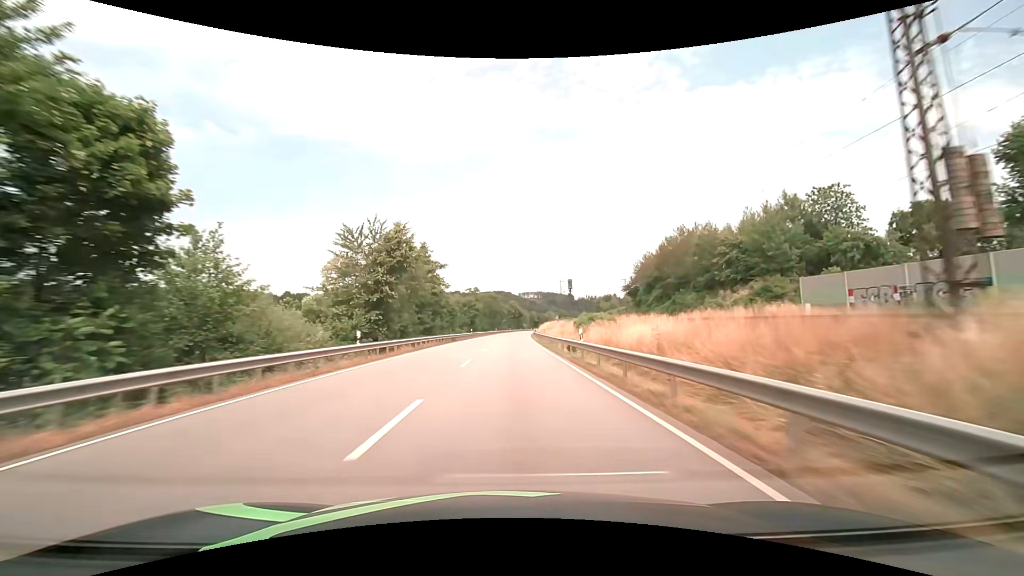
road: primary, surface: asphalt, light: Day
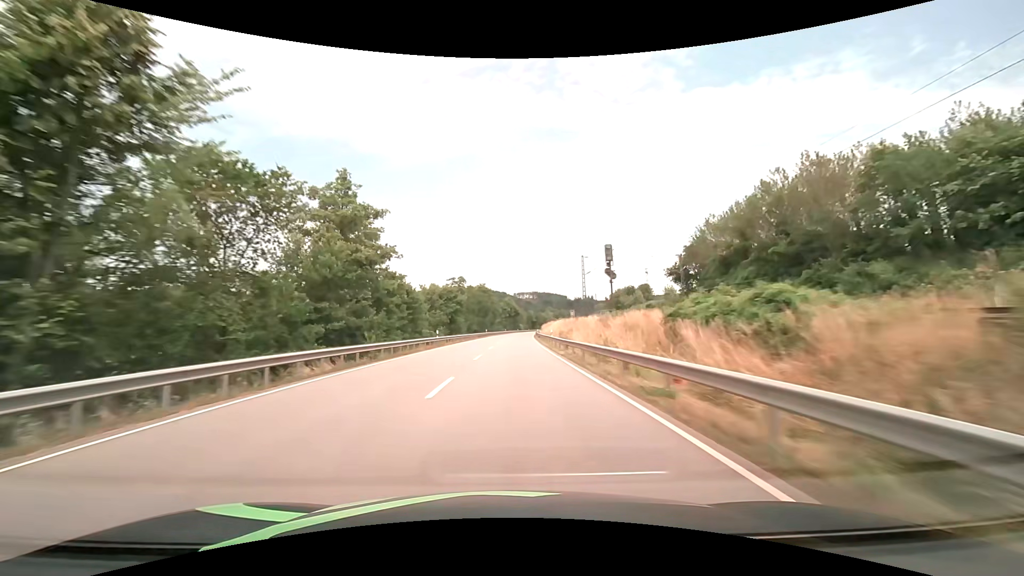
(+0.1, +31.7) m; +1°
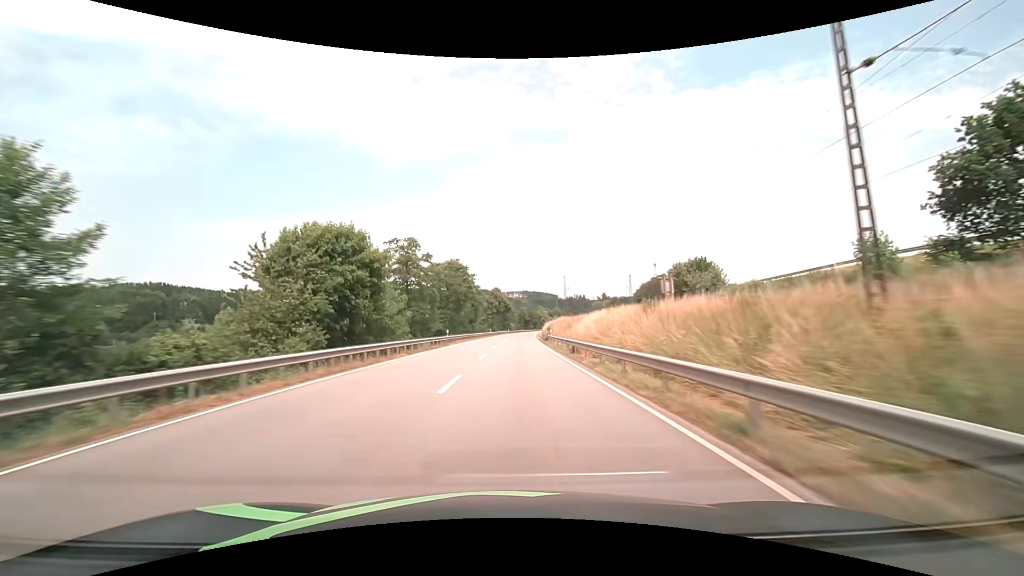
(+0.6, +47.5) m; +1°
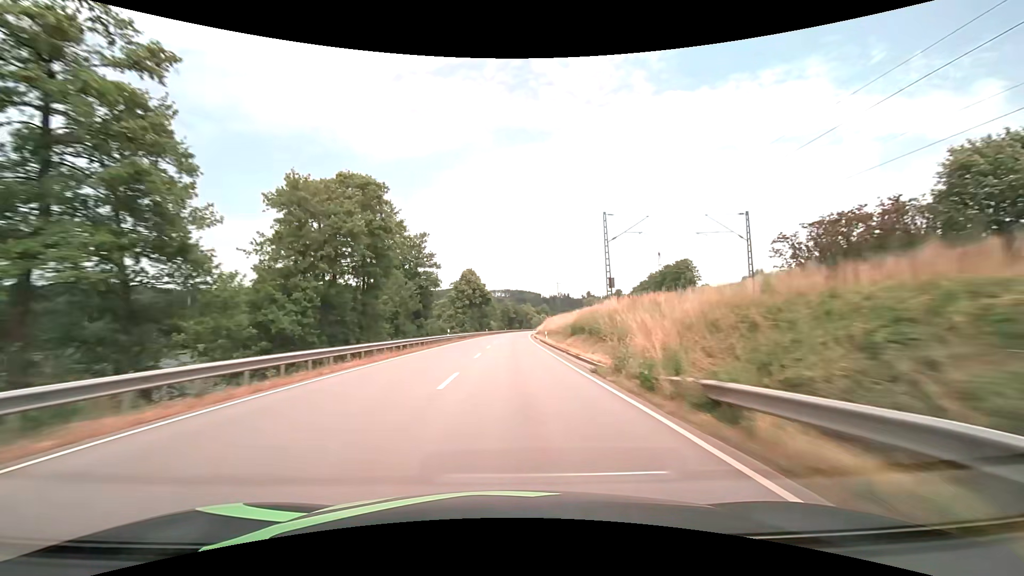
(+0.9, +47.5) m; +2°
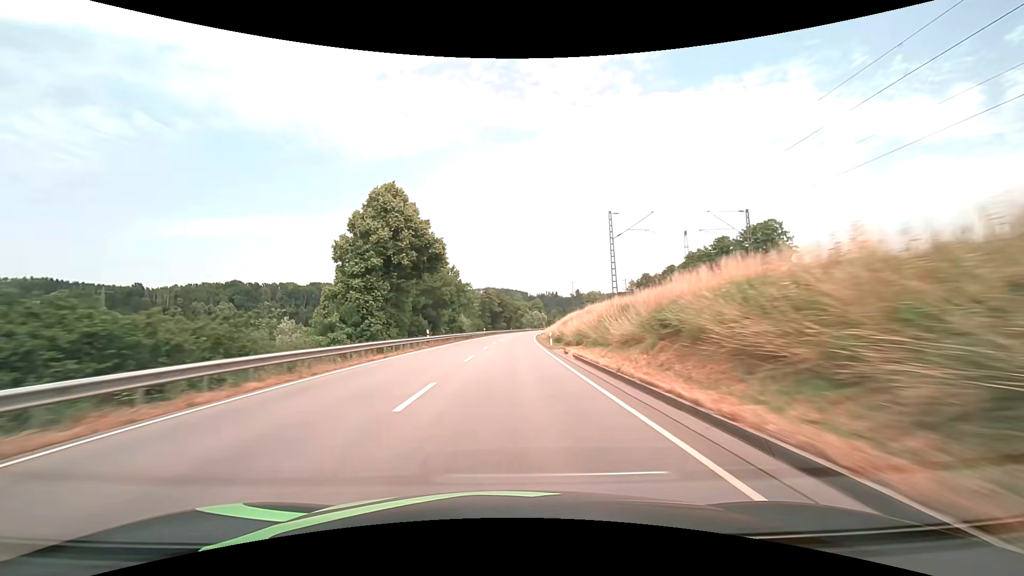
(+0.8, +63.4) m; +2°
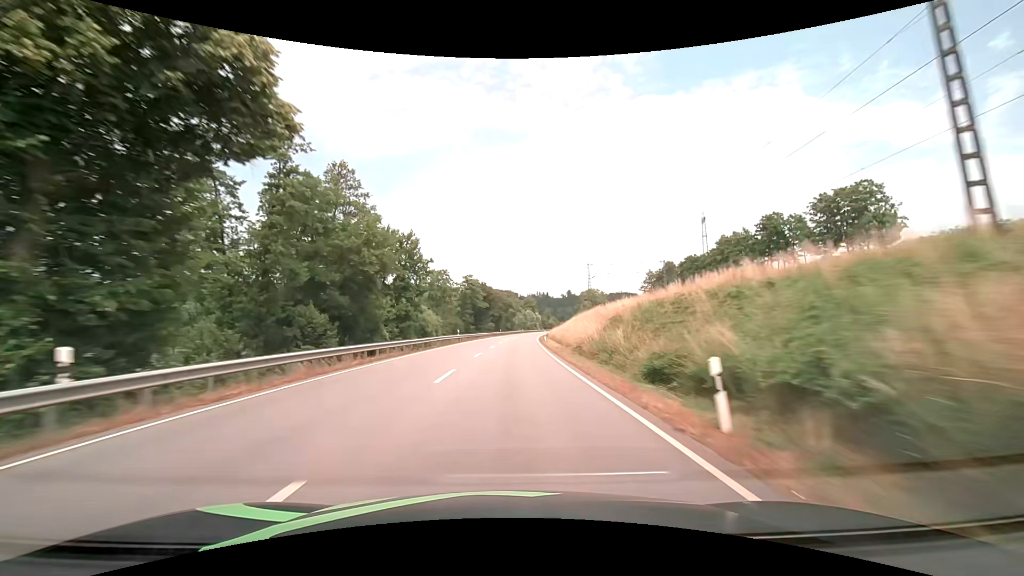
(+0.3, +31.7) m; +1°
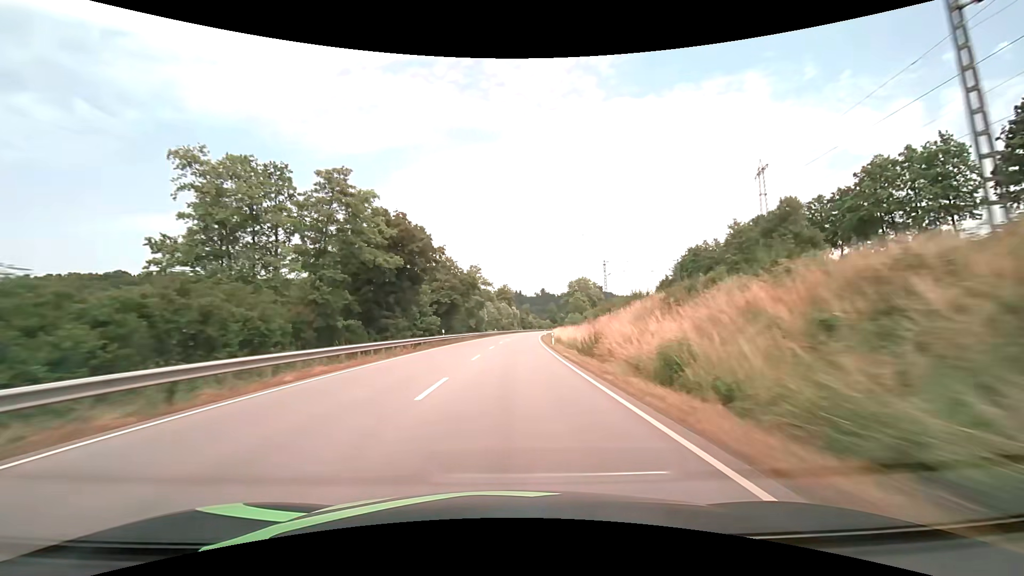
(+1.6, +63.4) m; +3°
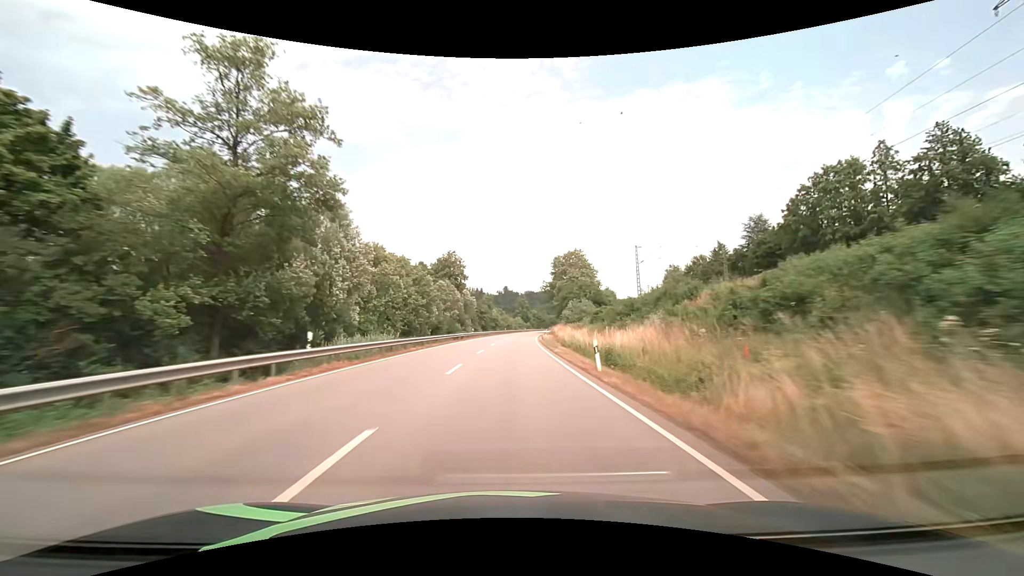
(+3.0, +79.2) m; +4°
(0, +10) (0, +20) (0, +30) (+1, +40) (+1, +50) (+2, +60) (+2, +70) (+3, +80) (+3, +90) (+4, +100) m
